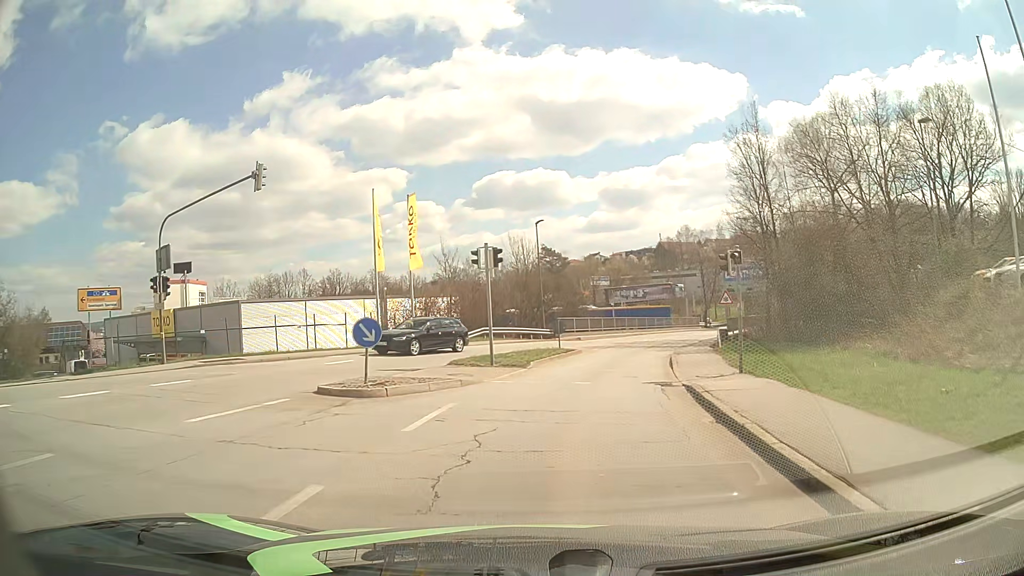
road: tertiary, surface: asphalt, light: Day
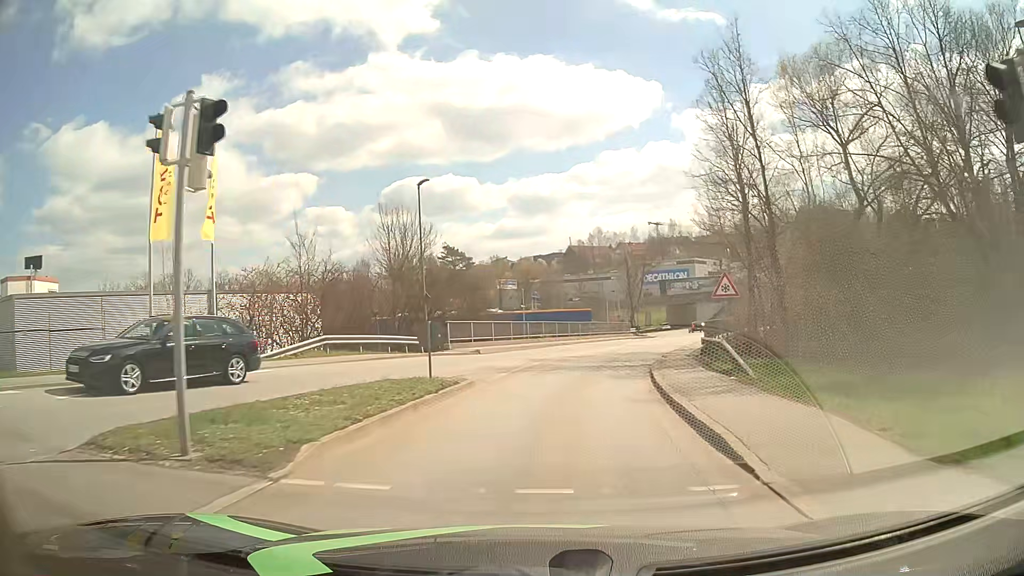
(+0.9, +14.4) m; +7°
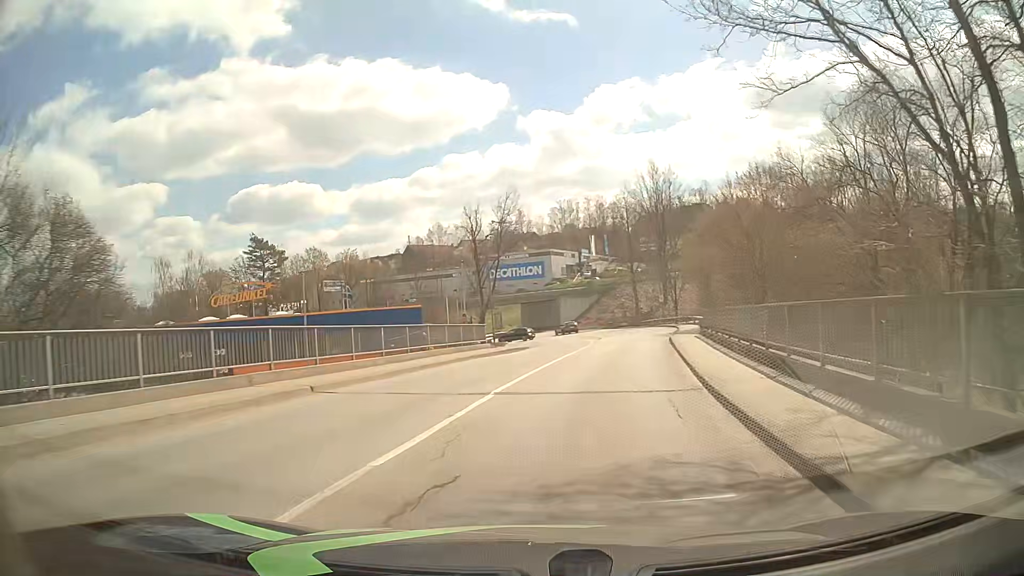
(+2.8, +26.1) m; +13°
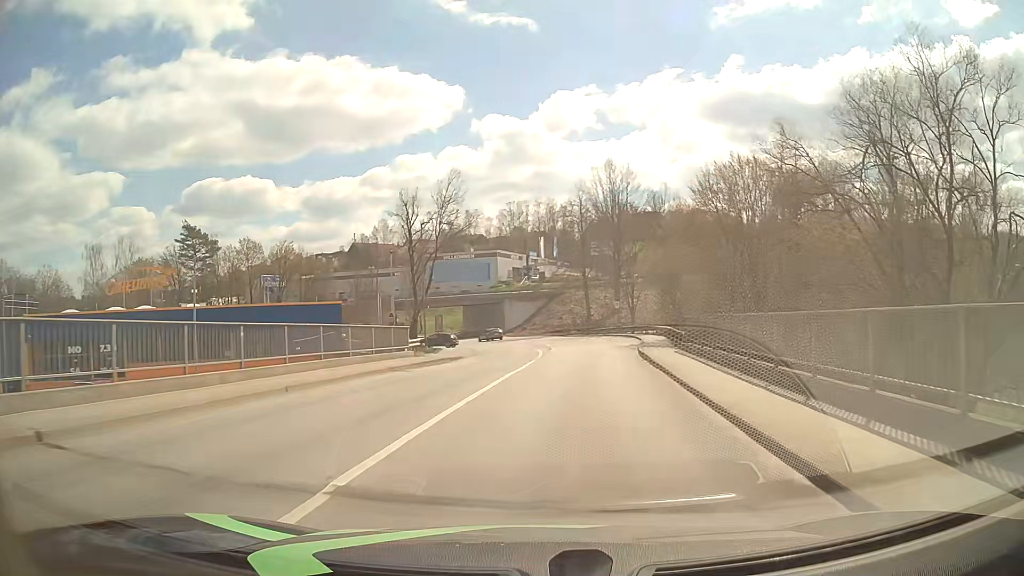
(+0.2, +7.2) m; +4°
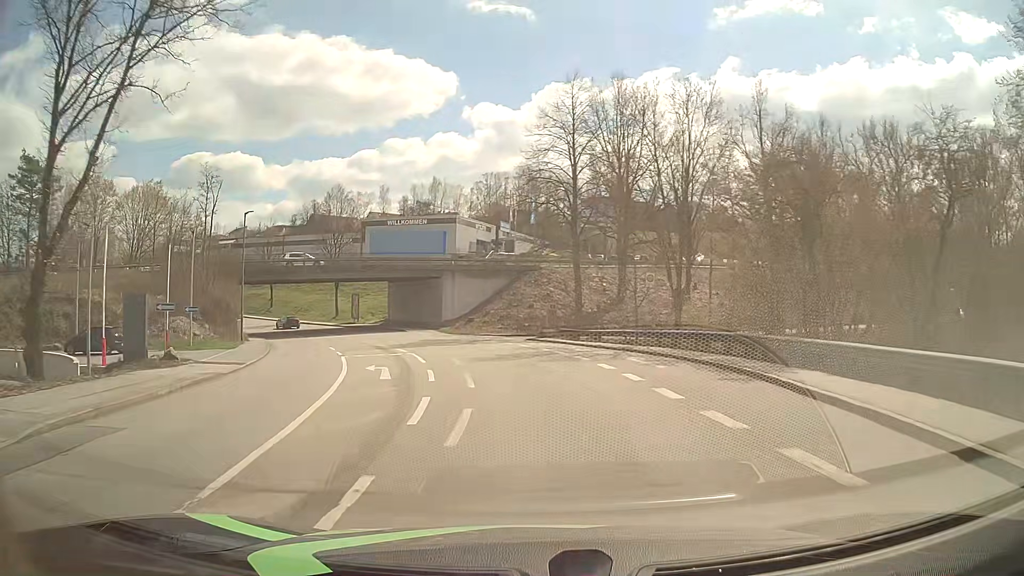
(+2.9, +36.8) m; +3°
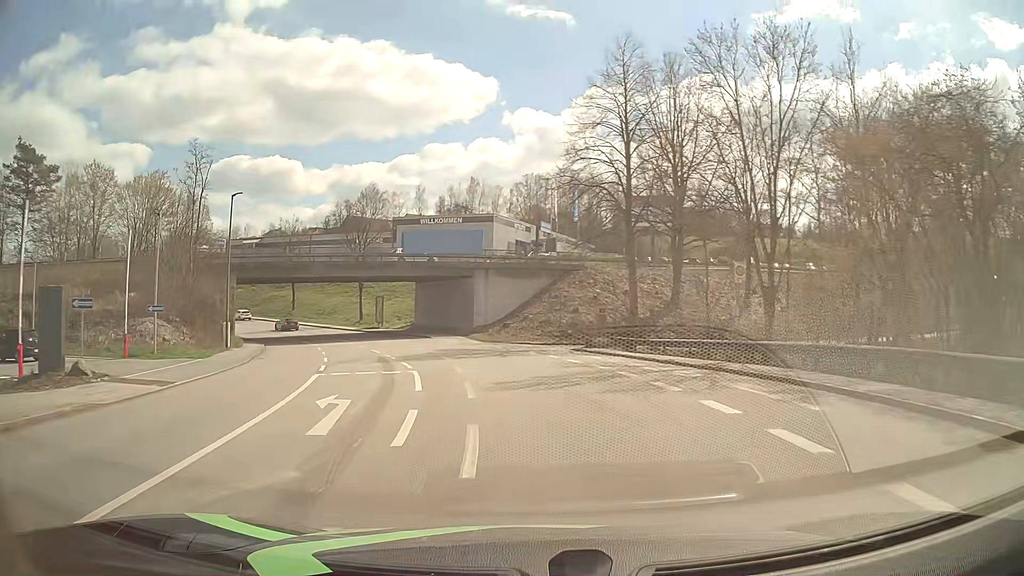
(-0.2, +7.6) m; -3°
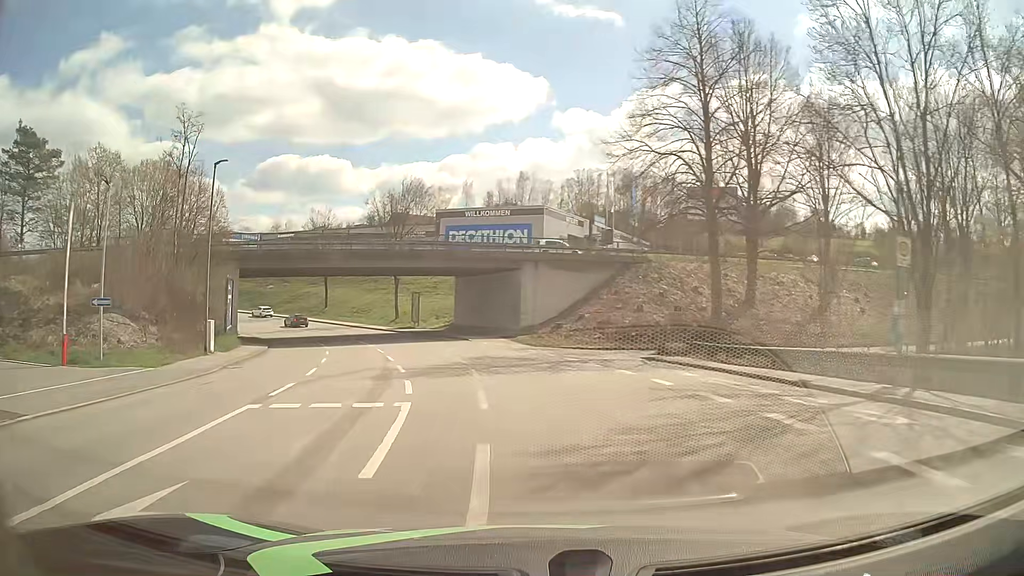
(-0.3, +7.6) m; -4°
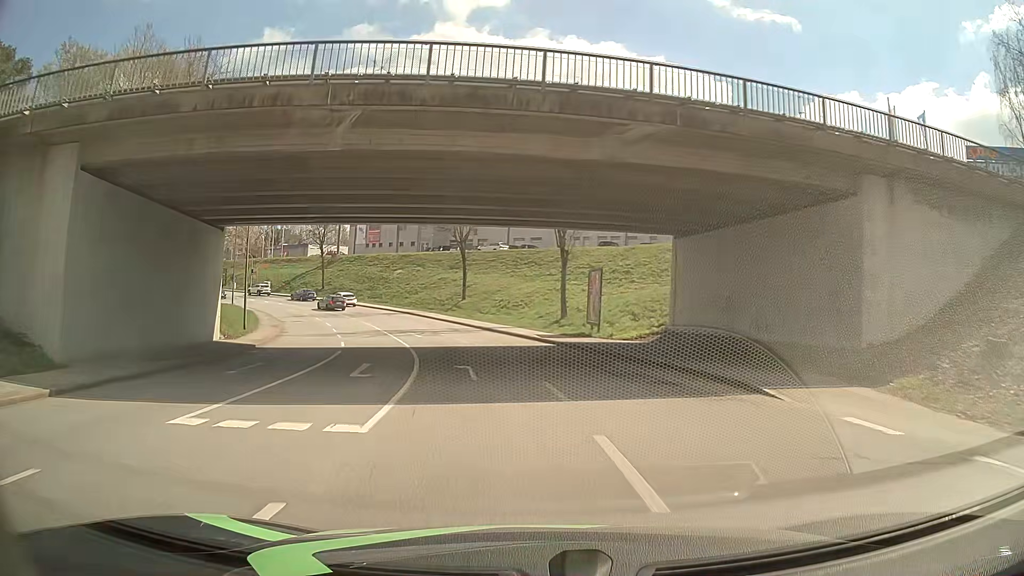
(-4.5, +29.2) m; -16°
